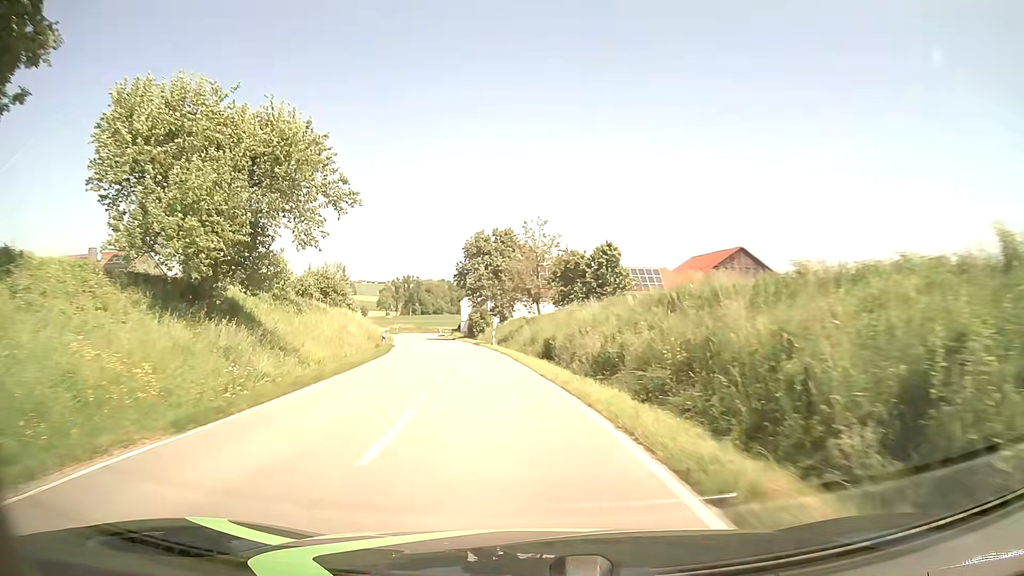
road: tertiary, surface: asphalt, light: Day
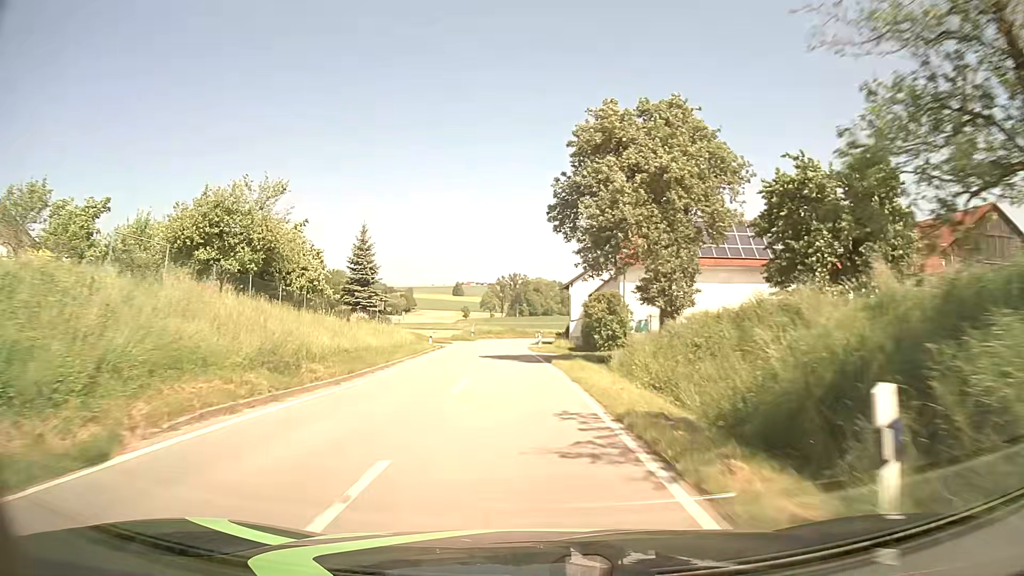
(-3.8, +39.5) m; -10°
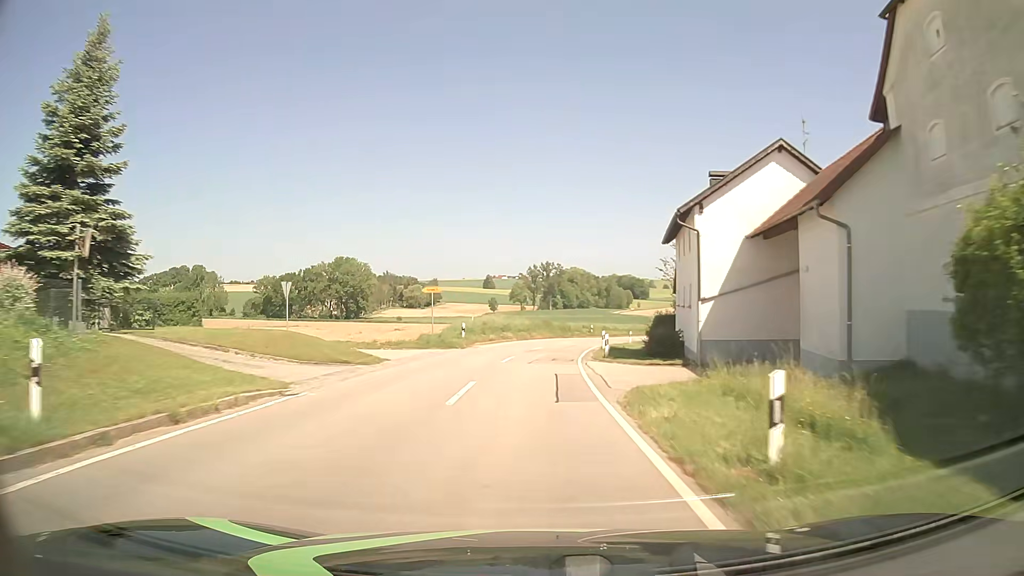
(-1.4, +38.8) m; -3°
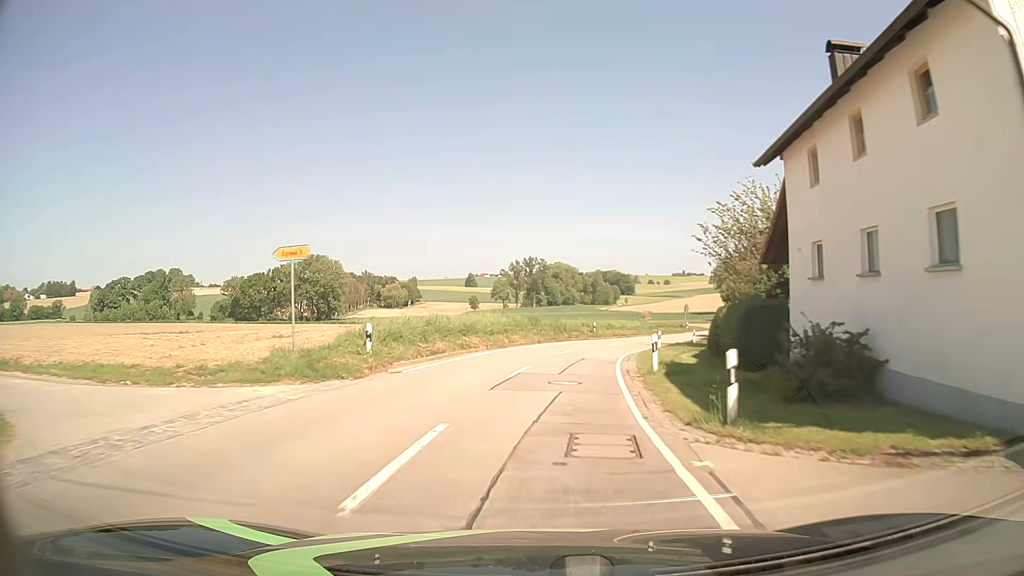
(+0.1, +18.2) m; +1°
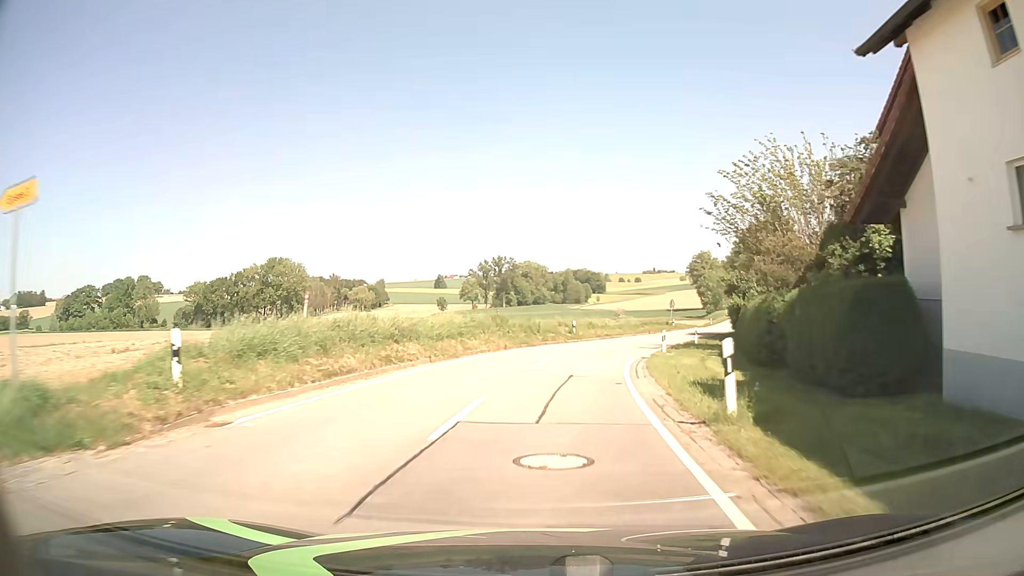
(+0.2, +8.8) m; +3°
